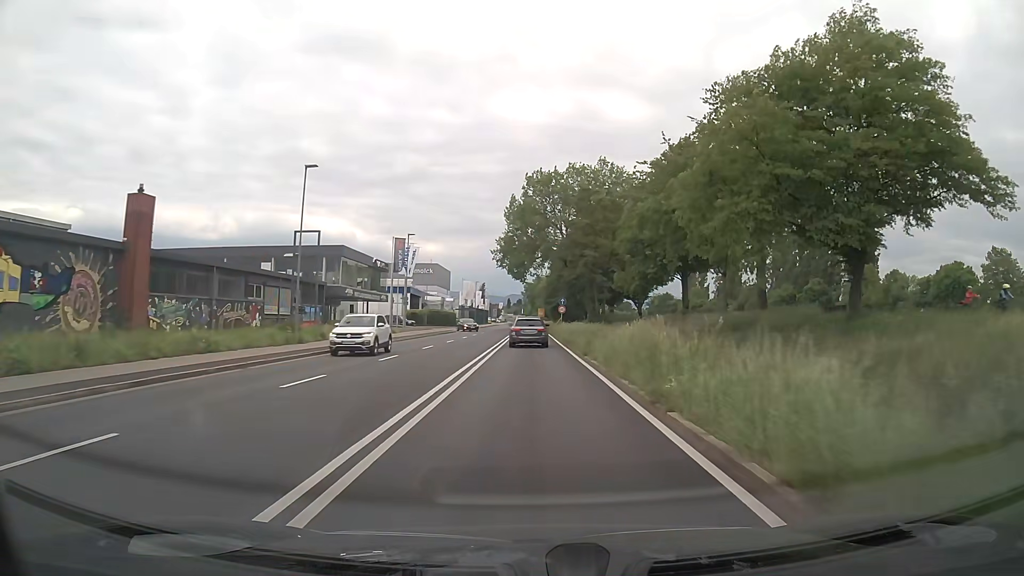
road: primary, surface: asphalt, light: Day
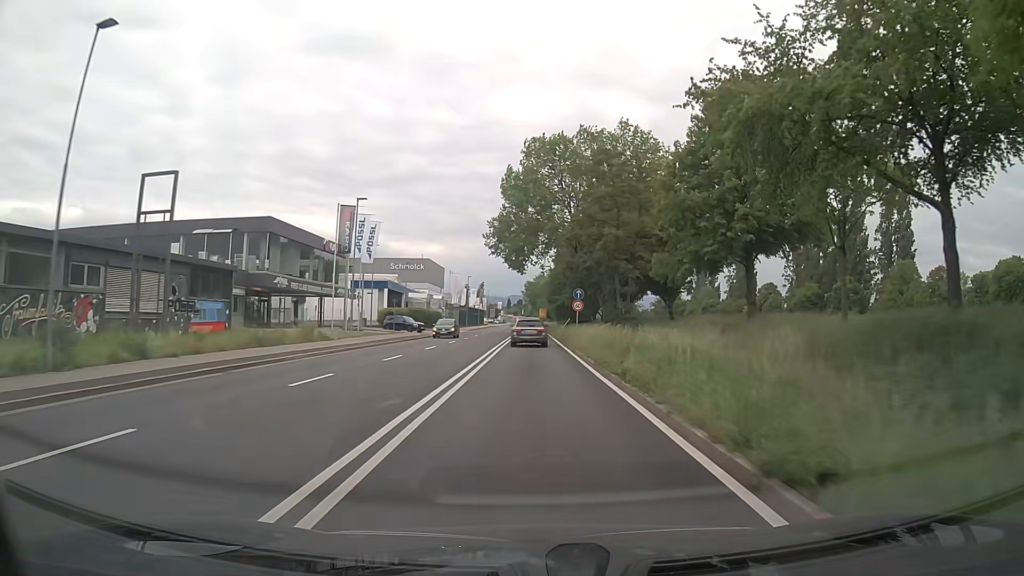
(0.0, +17.7) m; 0°
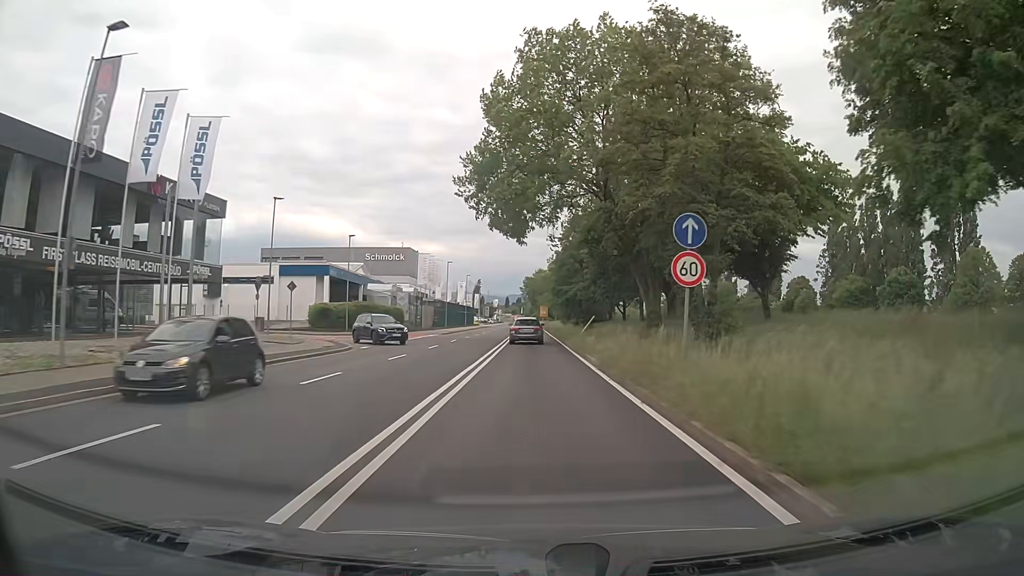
(0.0, +26.6) m; 0°
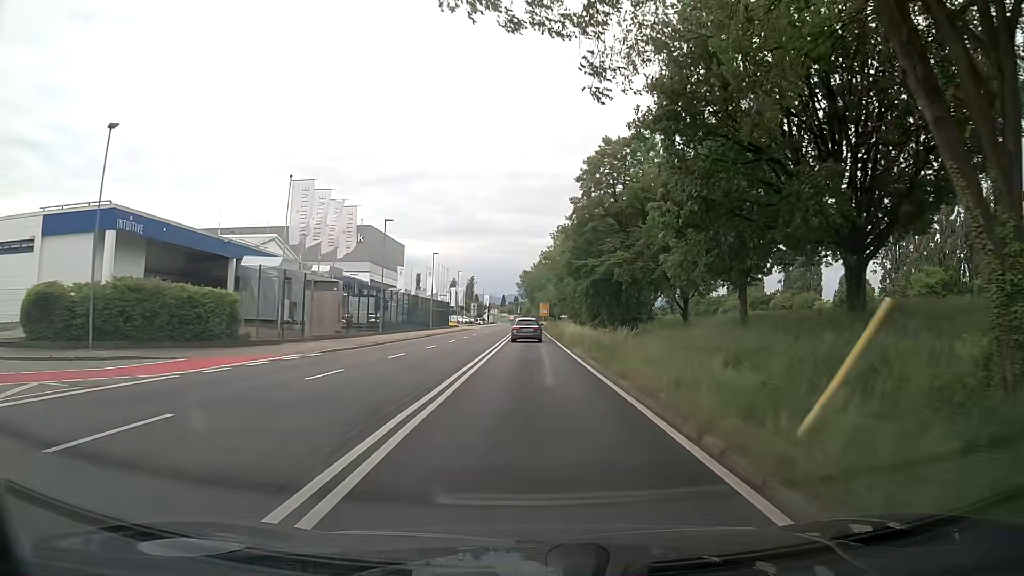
(0.0, +35.6) m; 0°
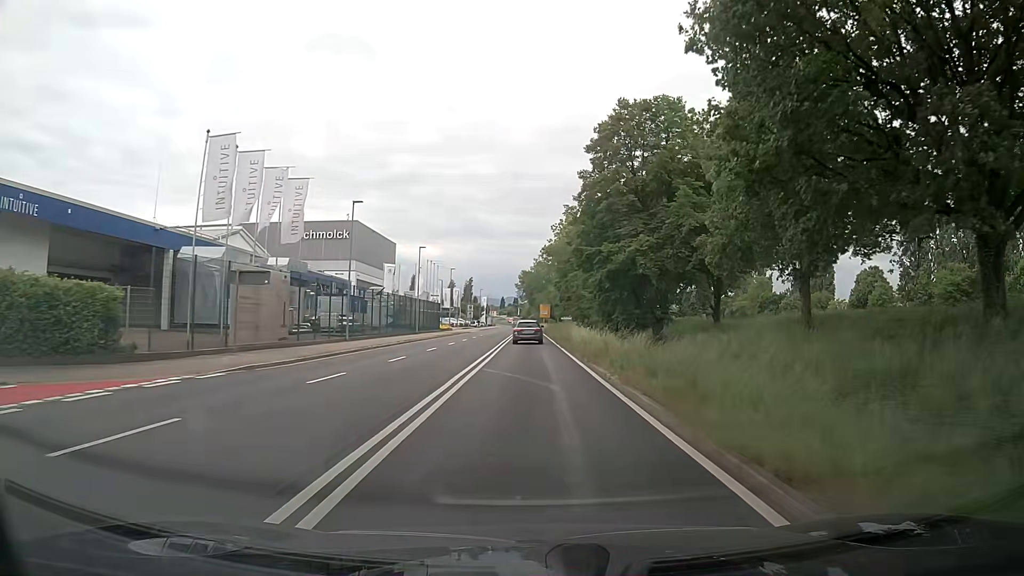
(0.0, +8.9) m; 0°
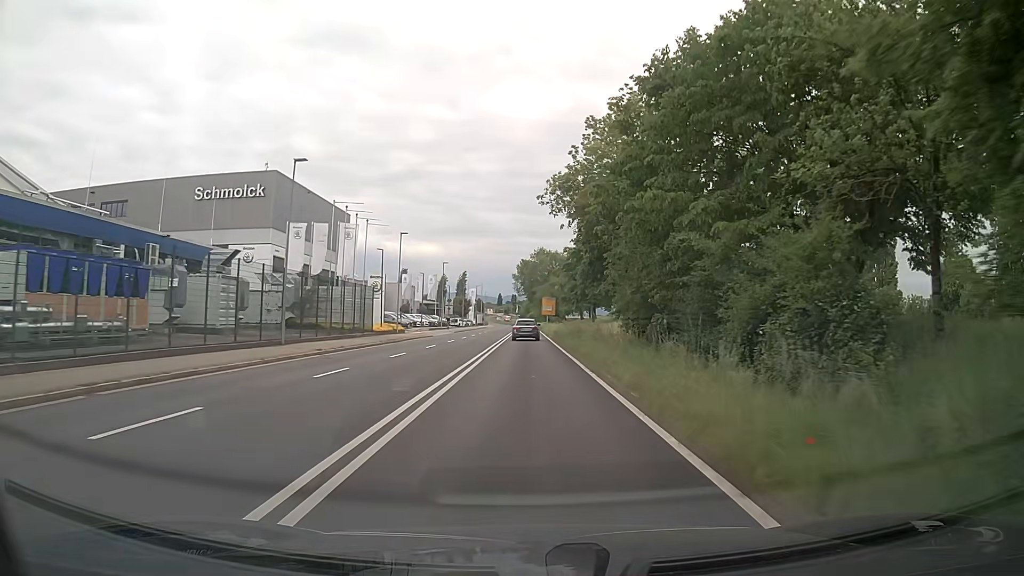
(0.0, +35.2) m; 0°
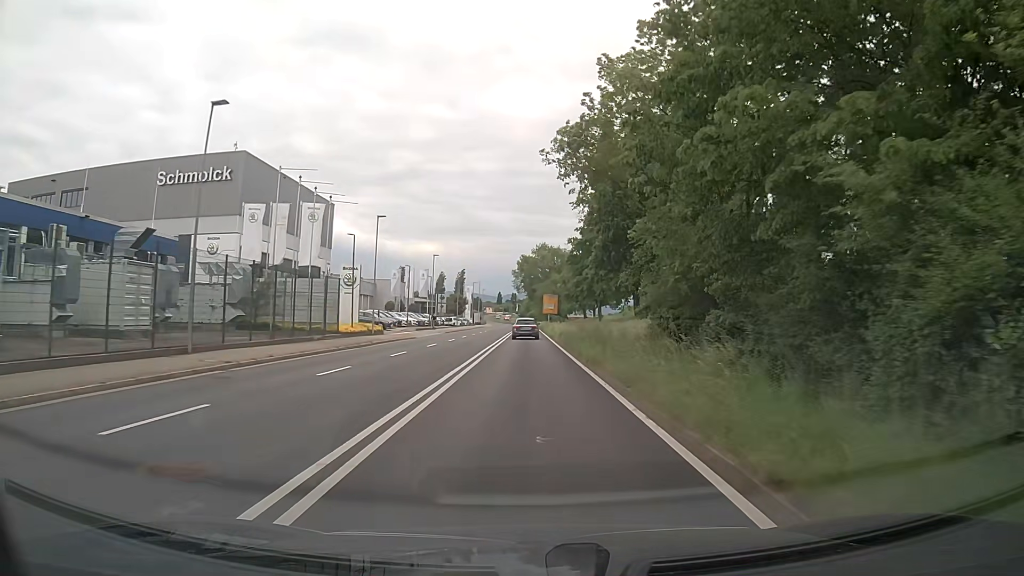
(0.0, +8.7) m; 0°
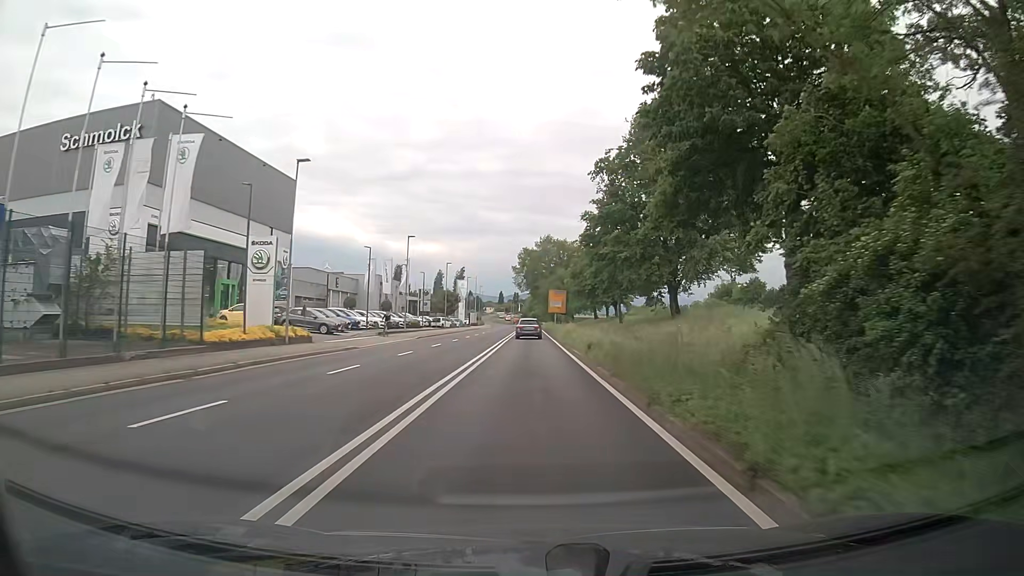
(-0.1, +17.4) m; -1°
(0, +10) (0, +20) (0, +30) (0, +40) (+1, +50) (+1, +60) (+1, +70) (+1, +80) (+1, +90) (+1, +100) m
